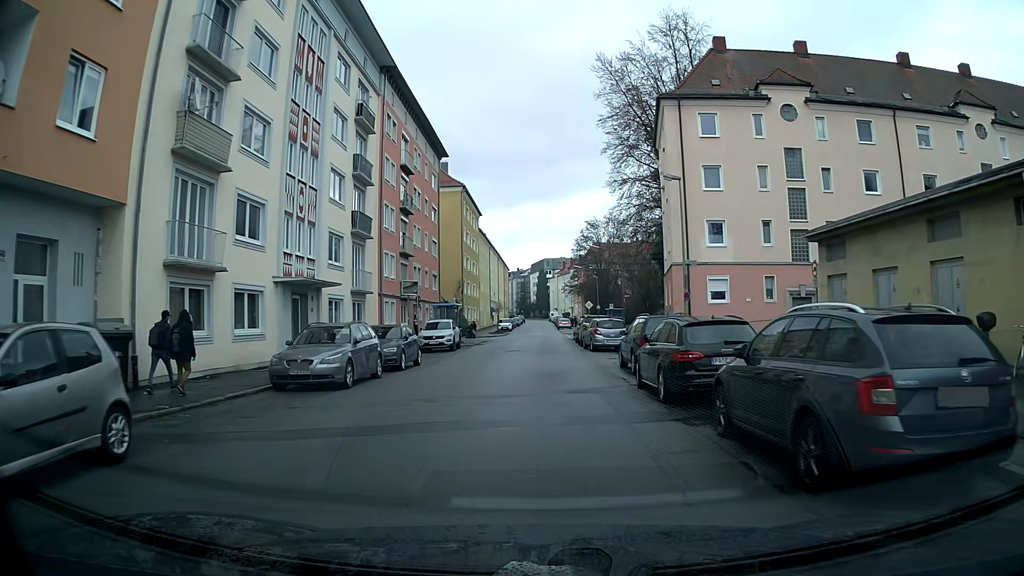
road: tertiary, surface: asphalt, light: Day
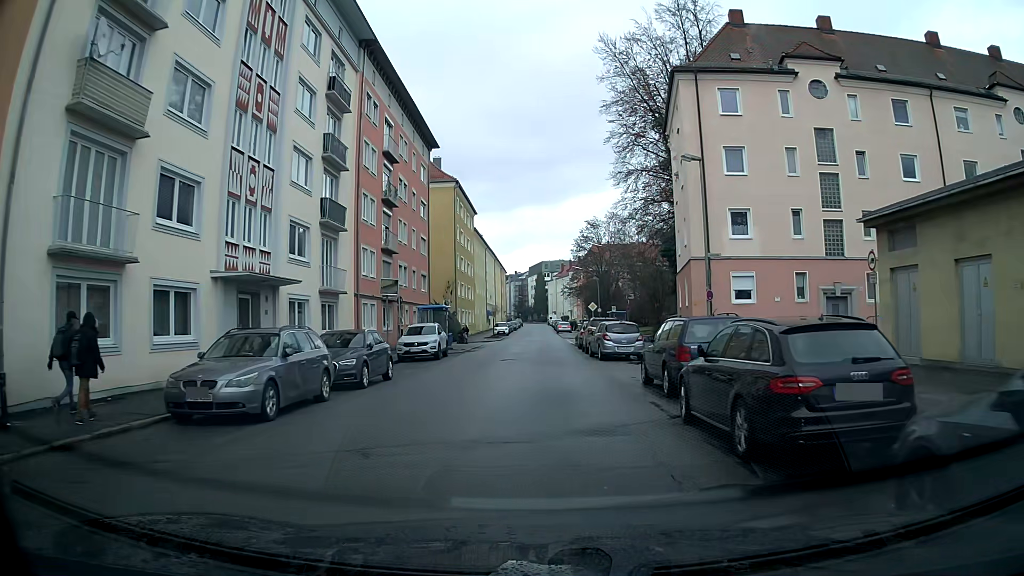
(0.0, +4.5) m; 0°
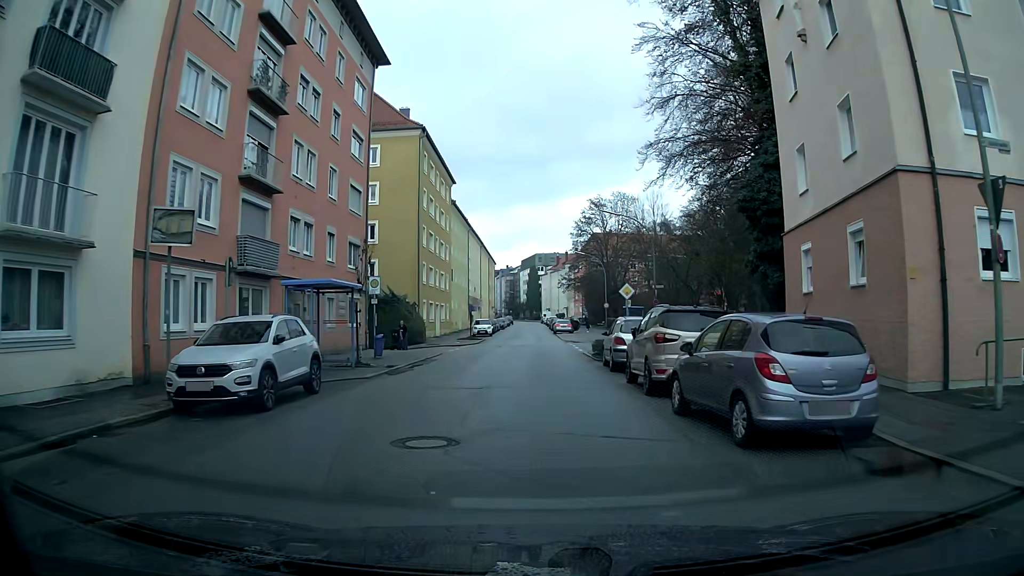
(0.0, +18.1) m; 0°
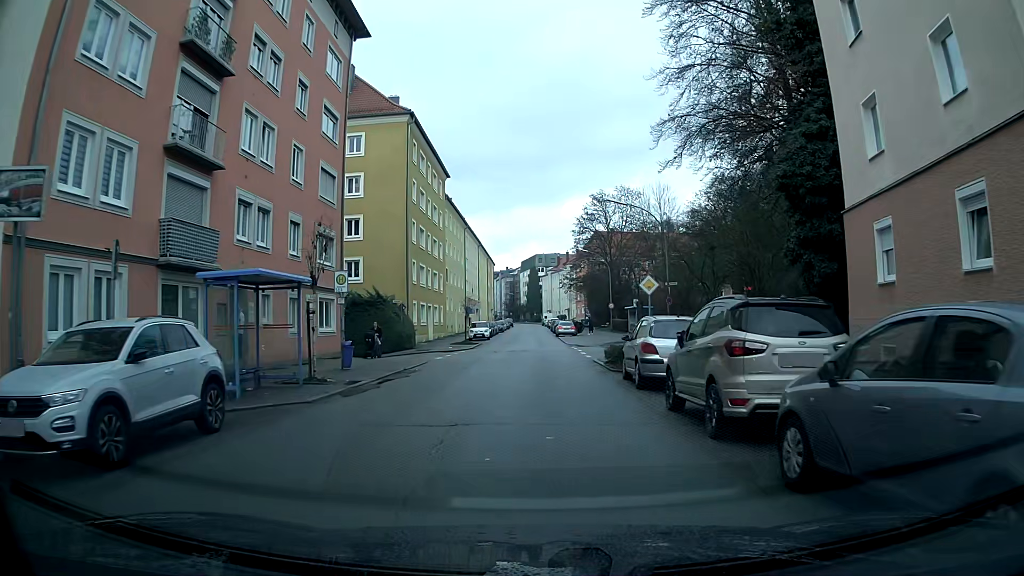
(0.0, +4.5) m; 0°
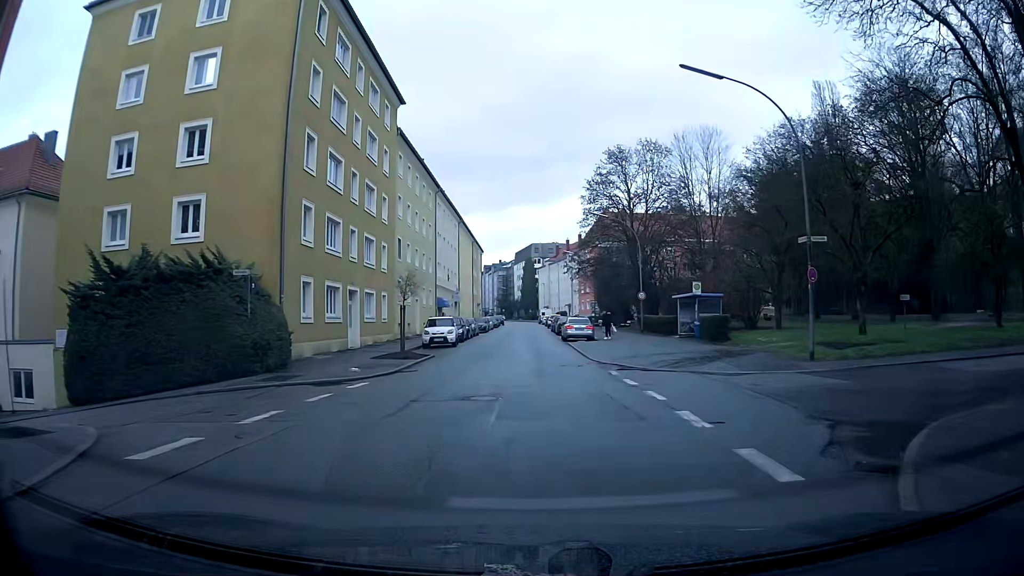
(+0.1, +22.7) m; +1°
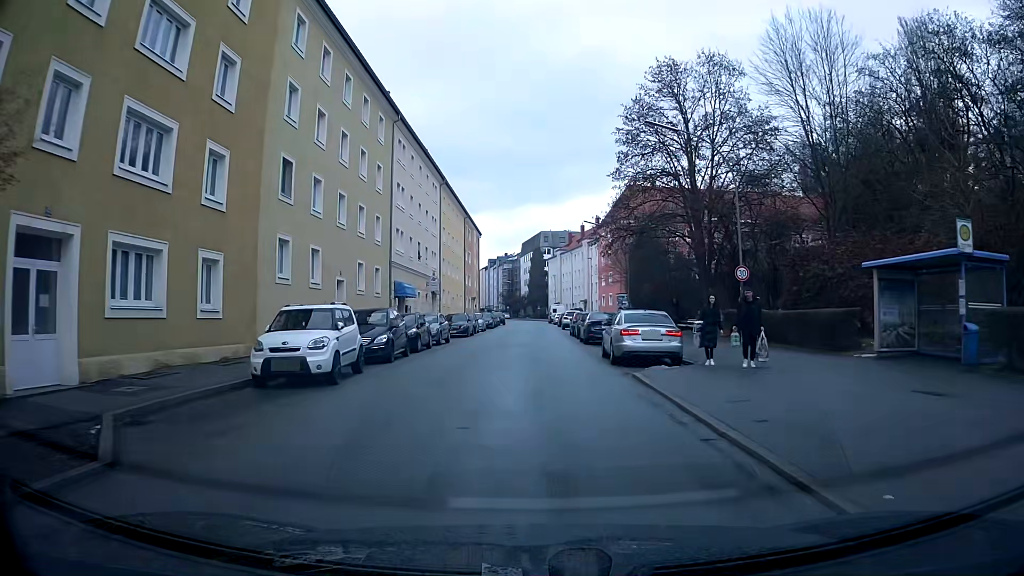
(-0.2, +22.8) m; -2°
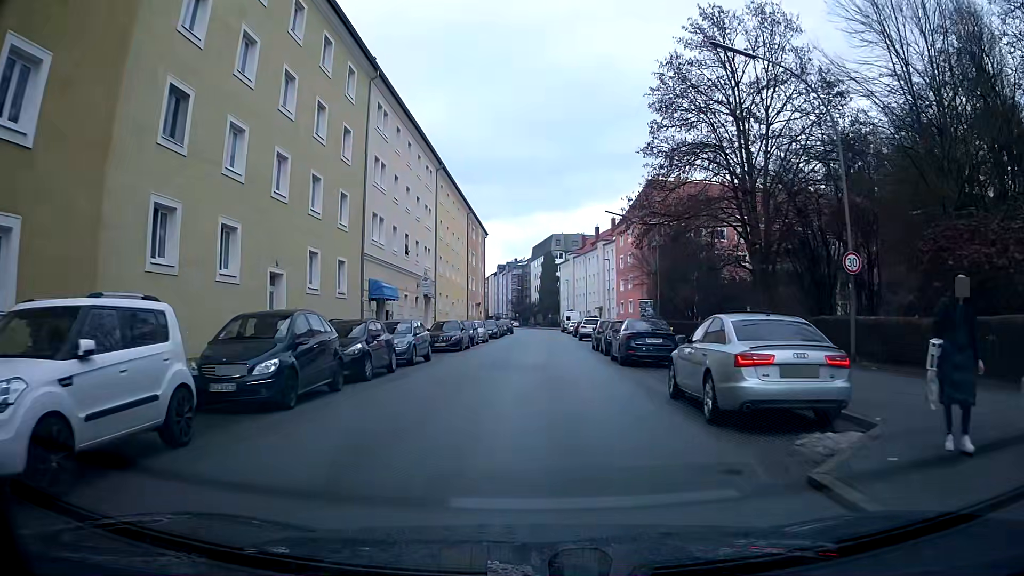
(0.0, +9.0) m; +1°
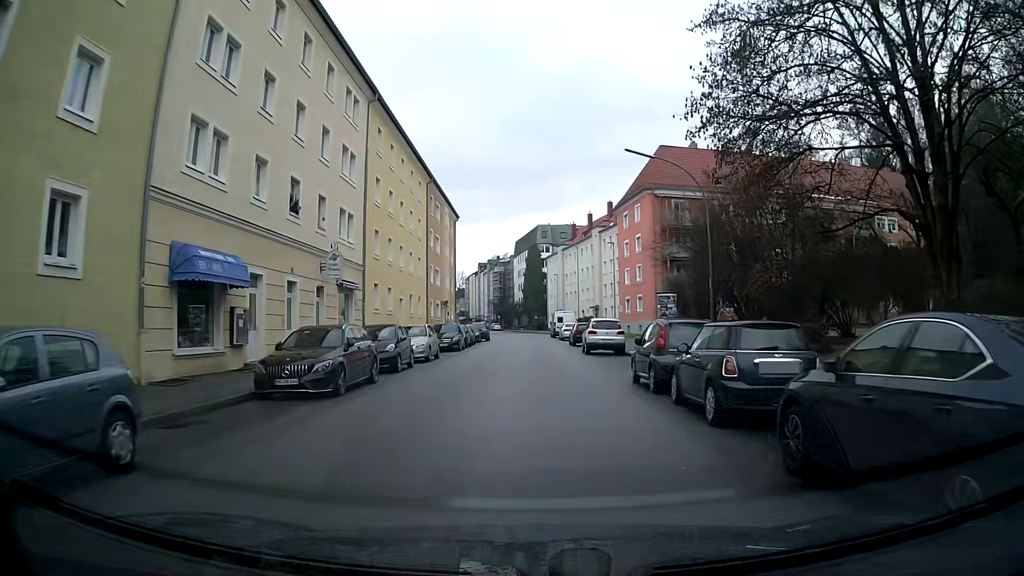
(+0.2, +17.7) m; +1°
(0, +10) (0, +20) (0, +30) (0, +40) (0, +50) (-1, +60) (-1, +70) (-2, +80) (-2, +90) (-4, +100) m
